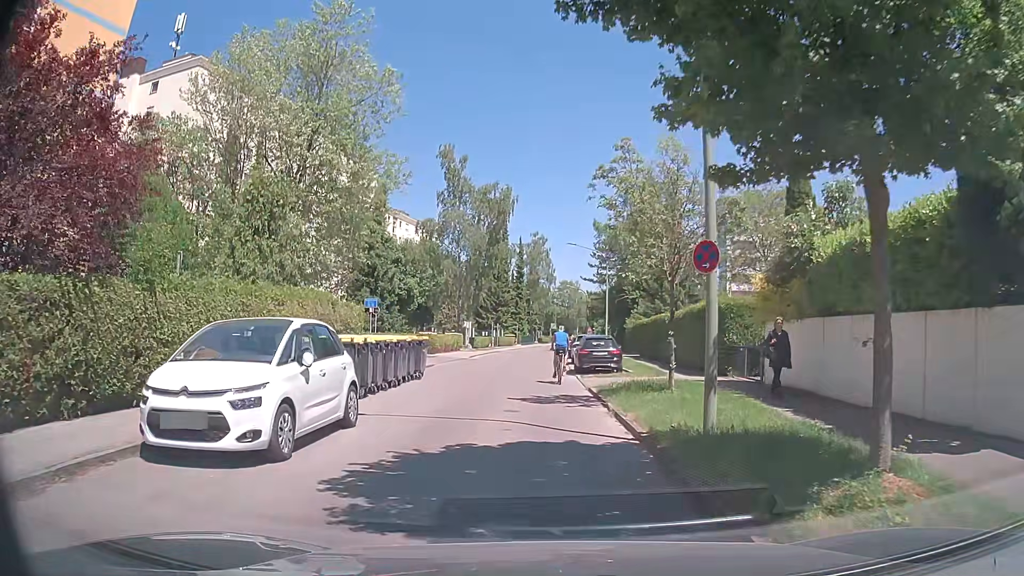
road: residential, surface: asphalt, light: Day
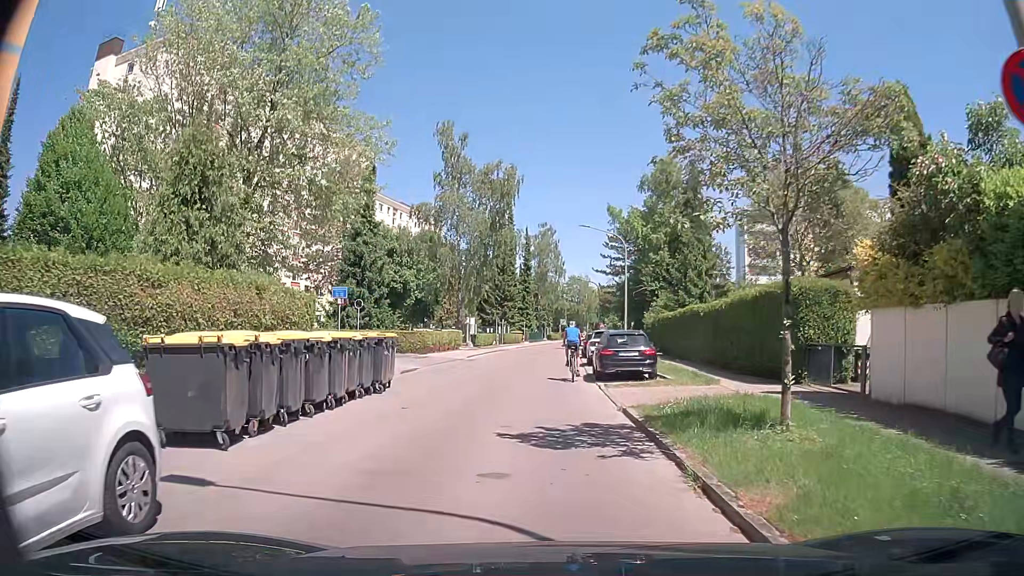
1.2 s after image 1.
(-0.1, +6.1) m; -1°
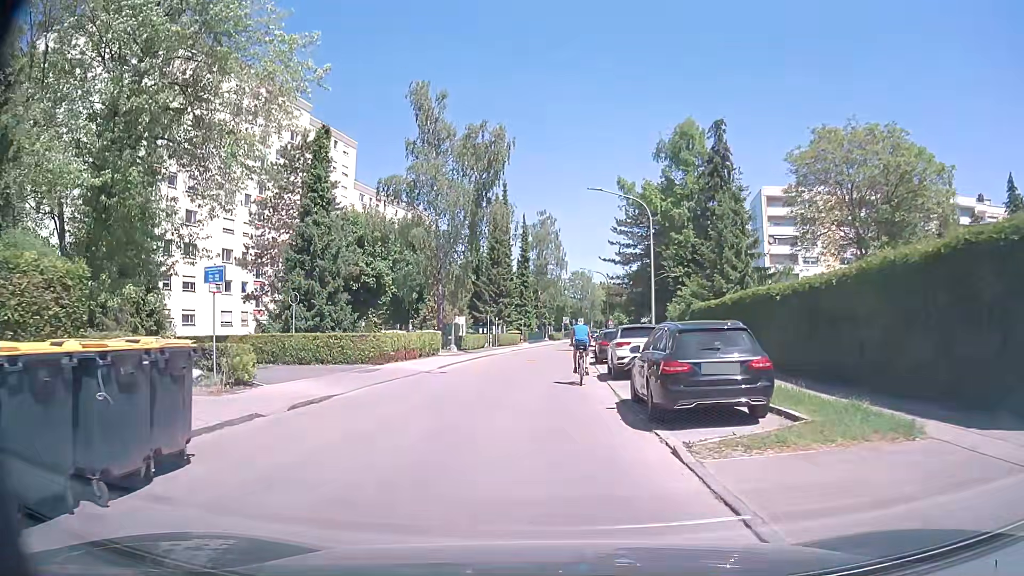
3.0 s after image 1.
(+0.1, +10.1) m; +1°
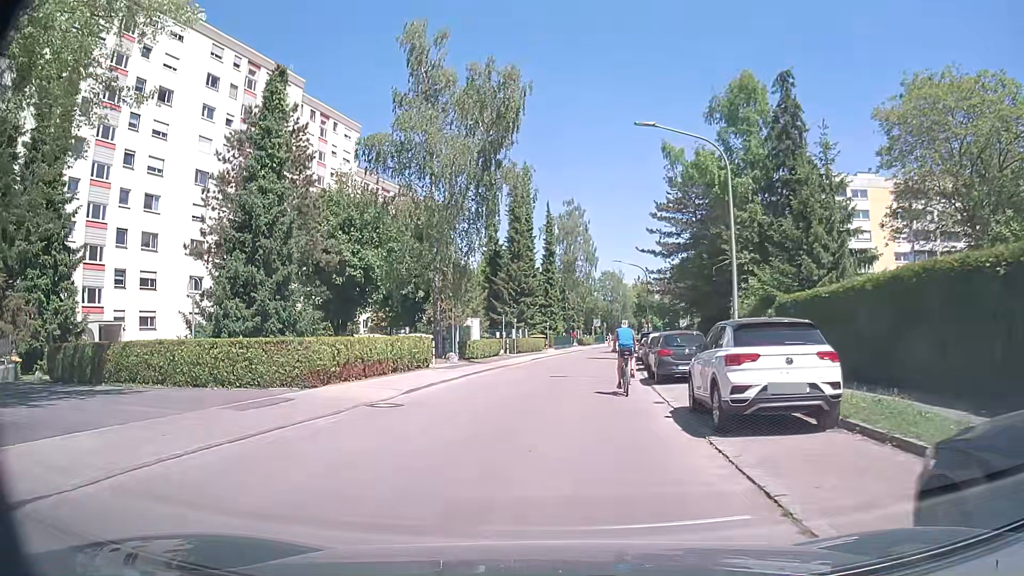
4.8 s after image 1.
(-0.1, +10.1) m; -4°
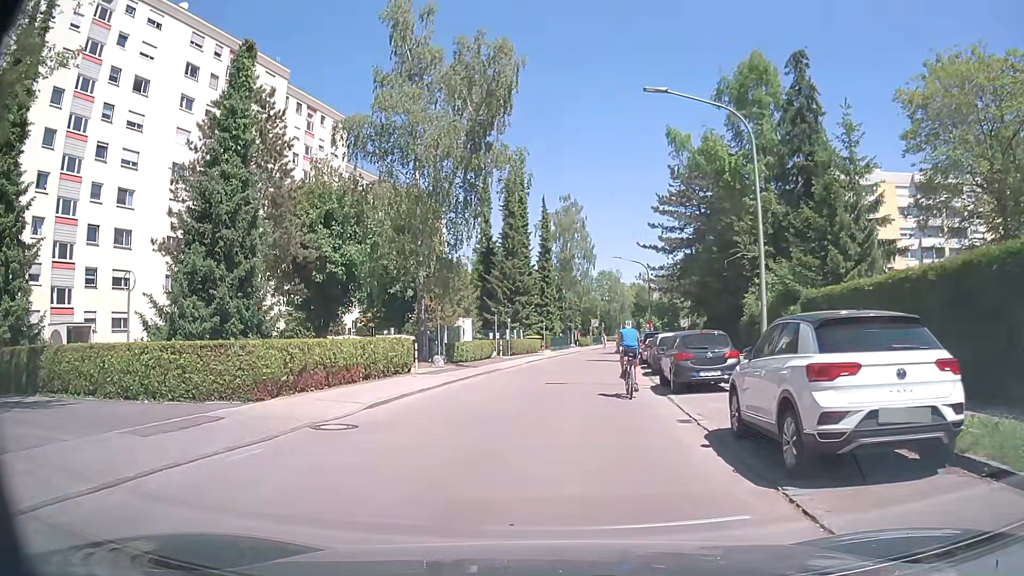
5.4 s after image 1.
(+0.1, +3.1) m; +2°
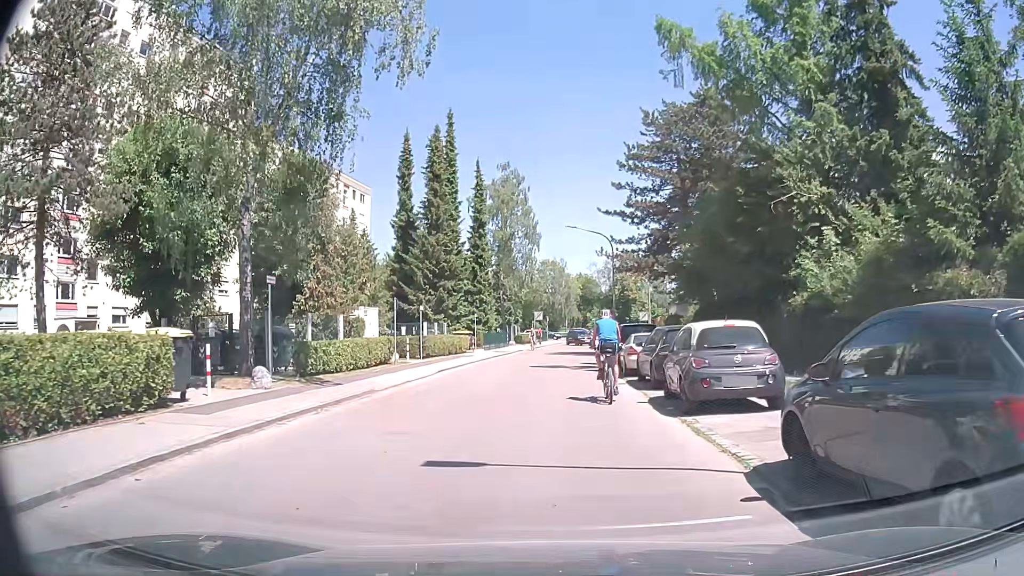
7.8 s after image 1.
(+0.2, +13.3) m; +4°
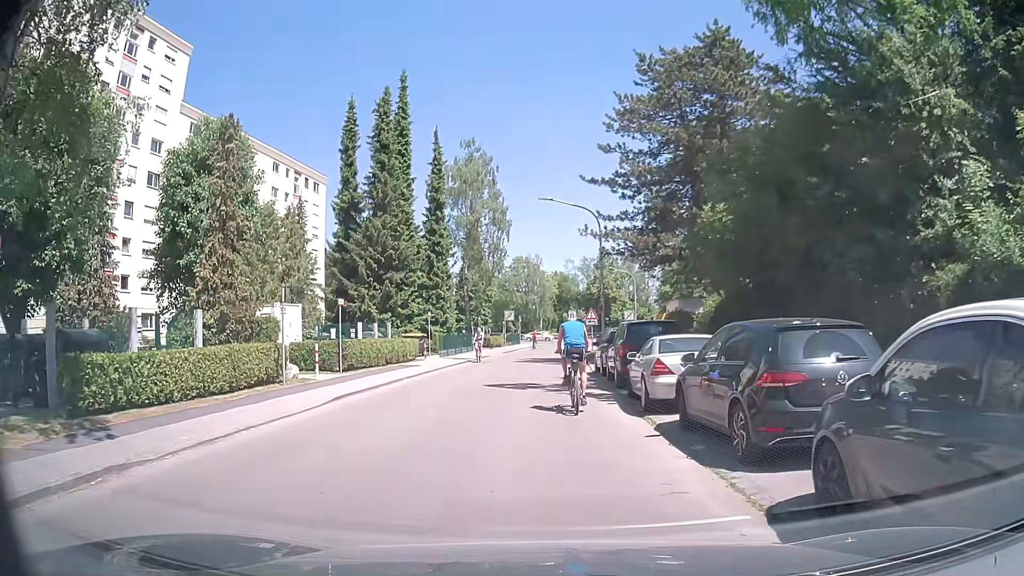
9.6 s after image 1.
(+0.2, +8.9) m; +3°
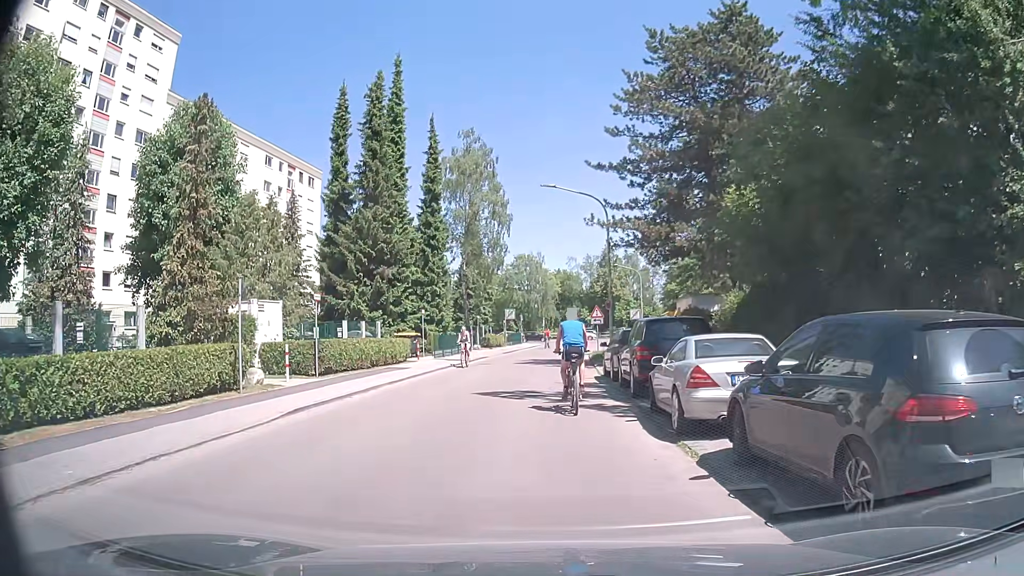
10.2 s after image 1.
(0.0, +2.7) m; 0°
